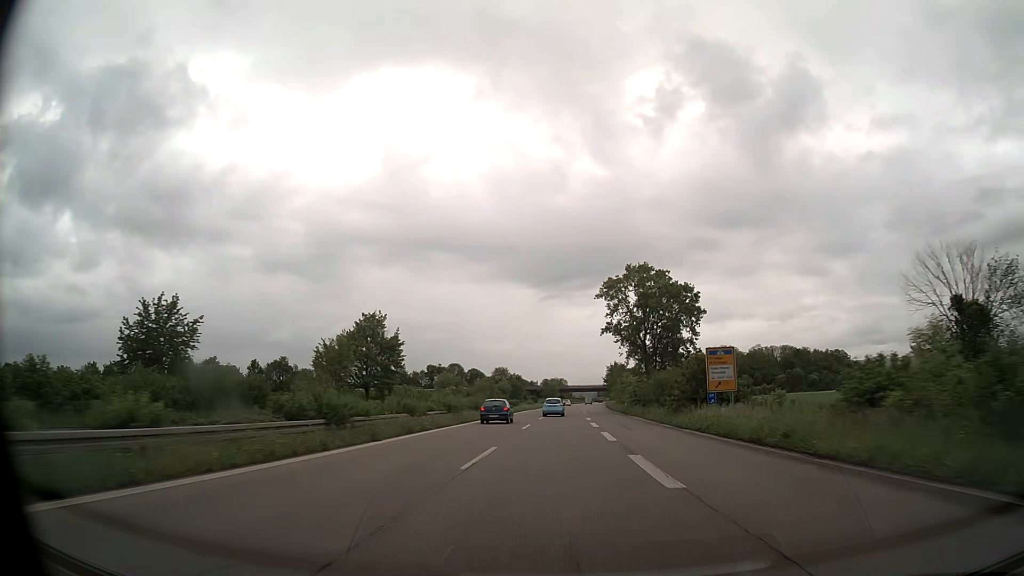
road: trunk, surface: asphalt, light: Day
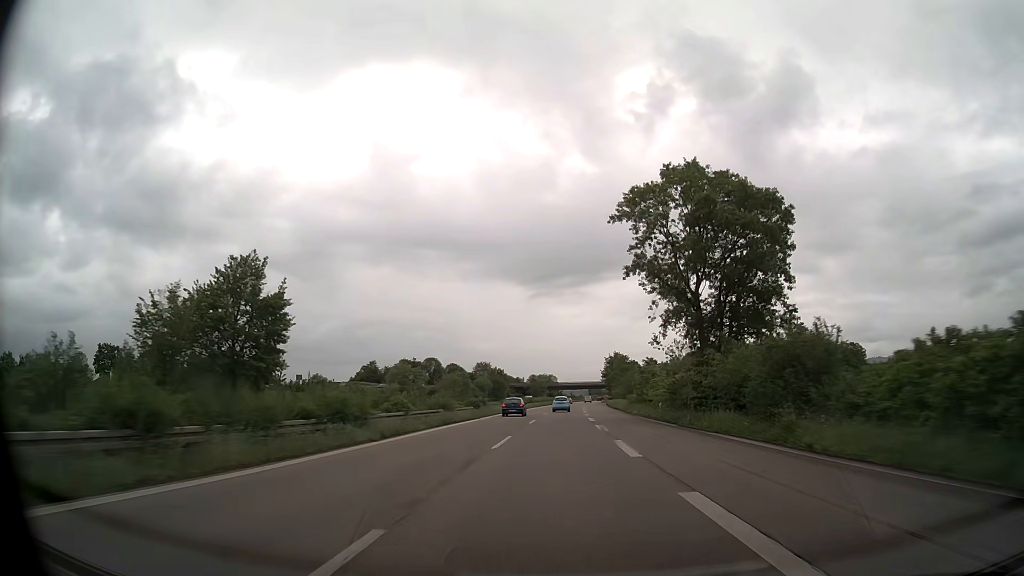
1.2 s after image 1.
(+0.2, +31.0) m; +1°
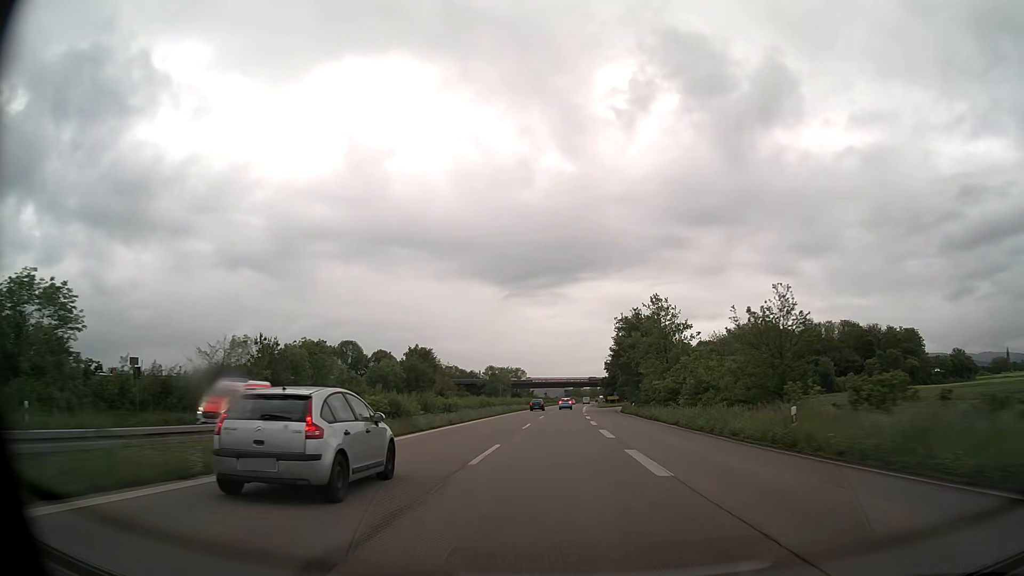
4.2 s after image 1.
(+1.5, +77.6) m; +2°
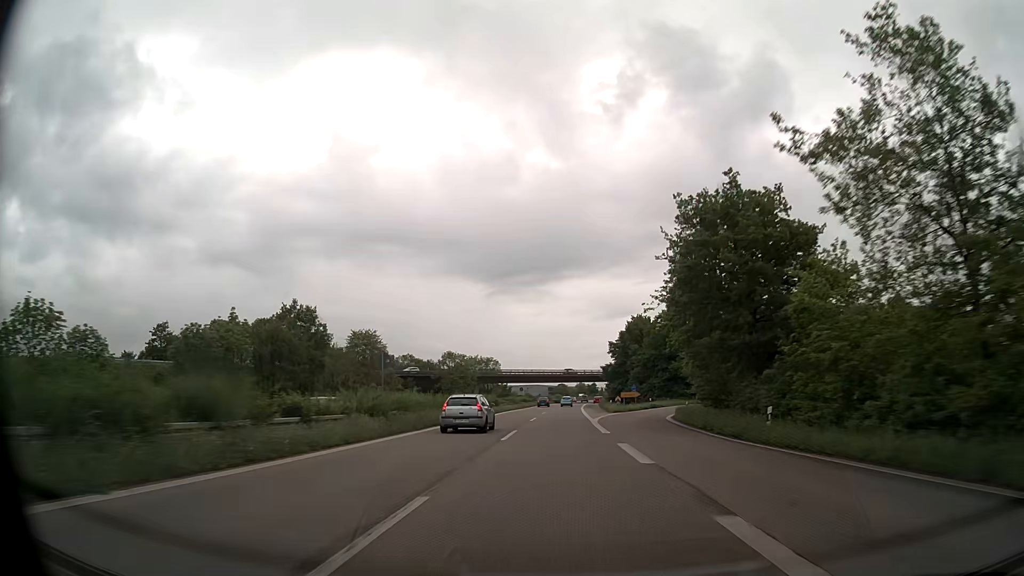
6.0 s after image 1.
(+0.6, +46.5) m; +1°
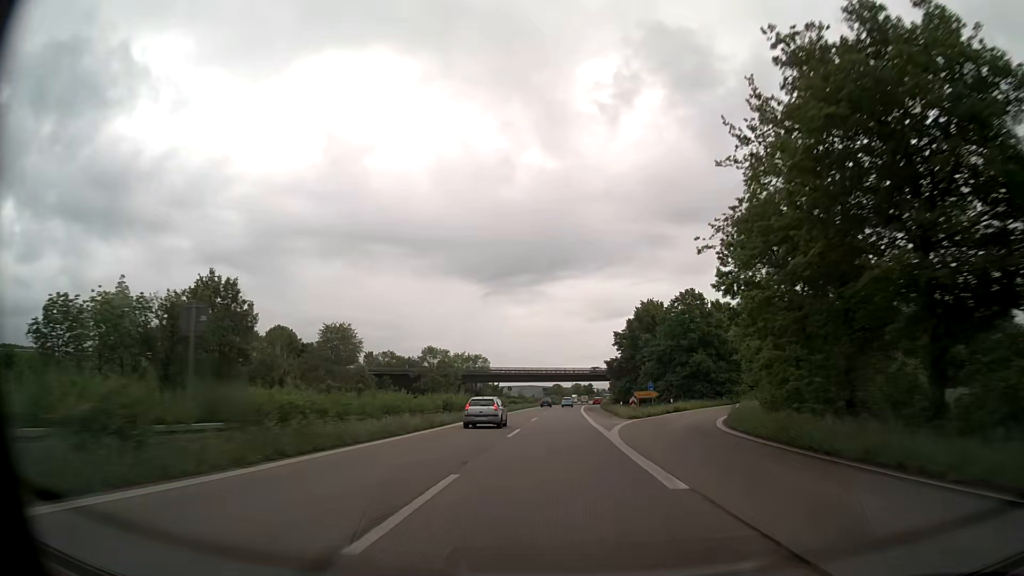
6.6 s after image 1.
(+0.1, +15.5) m; 0°
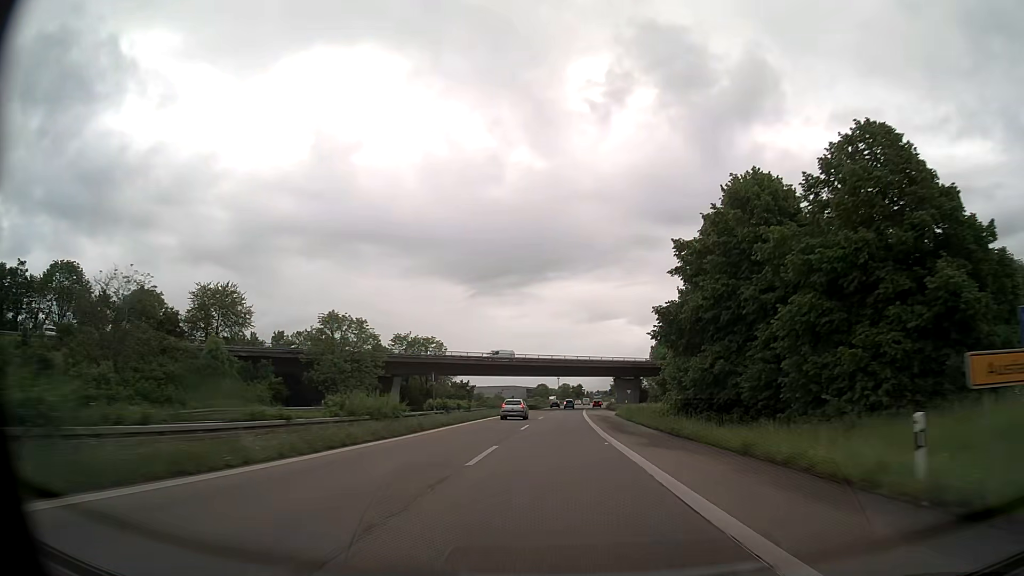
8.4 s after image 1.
(+0.5, +46.6) m; +1°
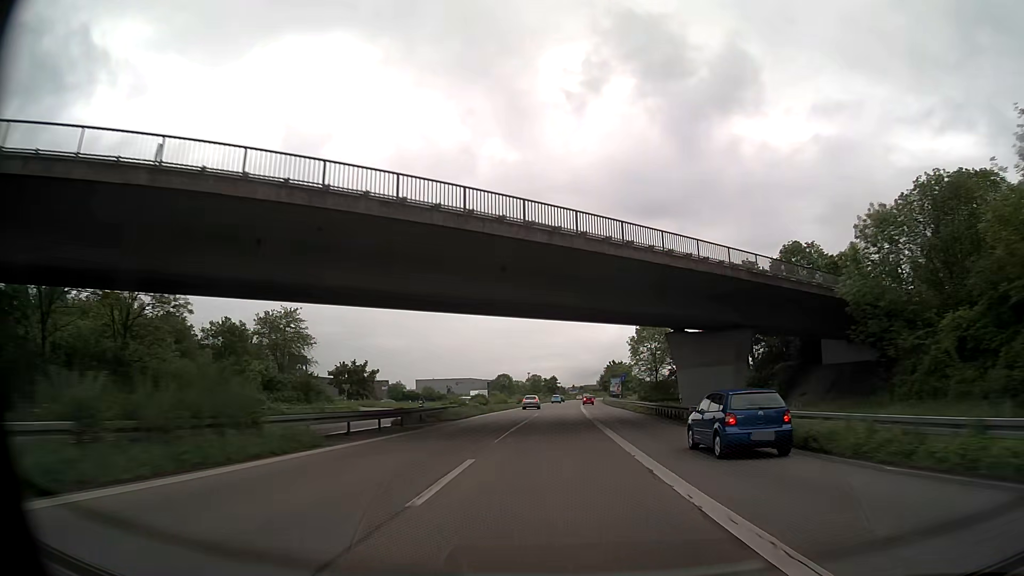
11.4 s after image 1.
(+1.6, +77.6) m; +3°
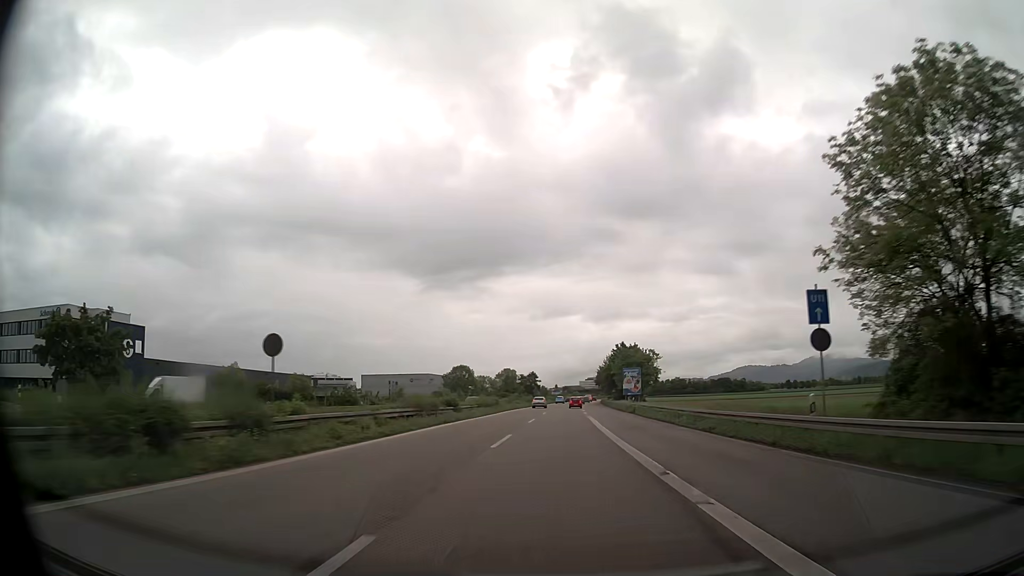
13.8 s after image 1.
(+0.3, +62.1) m; +1°
(0, +10) (0, +20) (0, +30) (+1, +40) (+1, +50) (+1, +60) (+1, +70) (+2, +80) (+2, +90) (+3, +100) m
